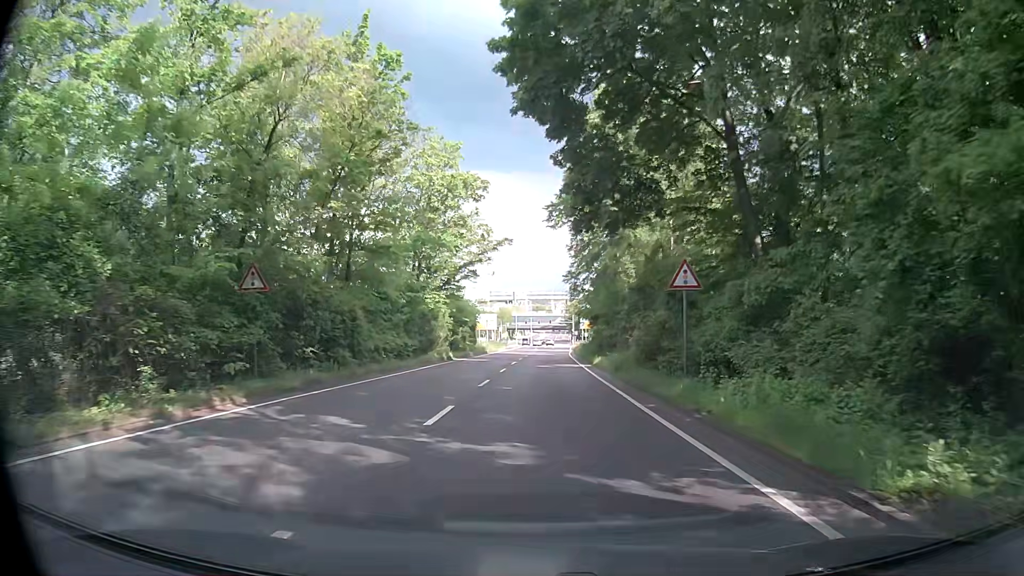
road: secondary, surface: asphalt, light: Day
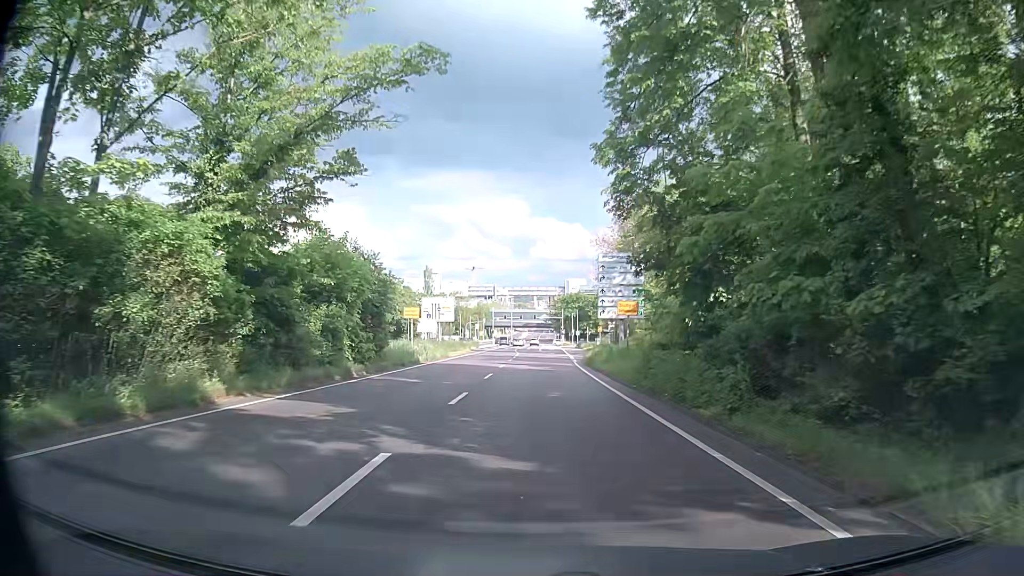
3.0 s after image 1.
(+0.1, +32.7) m; +2°
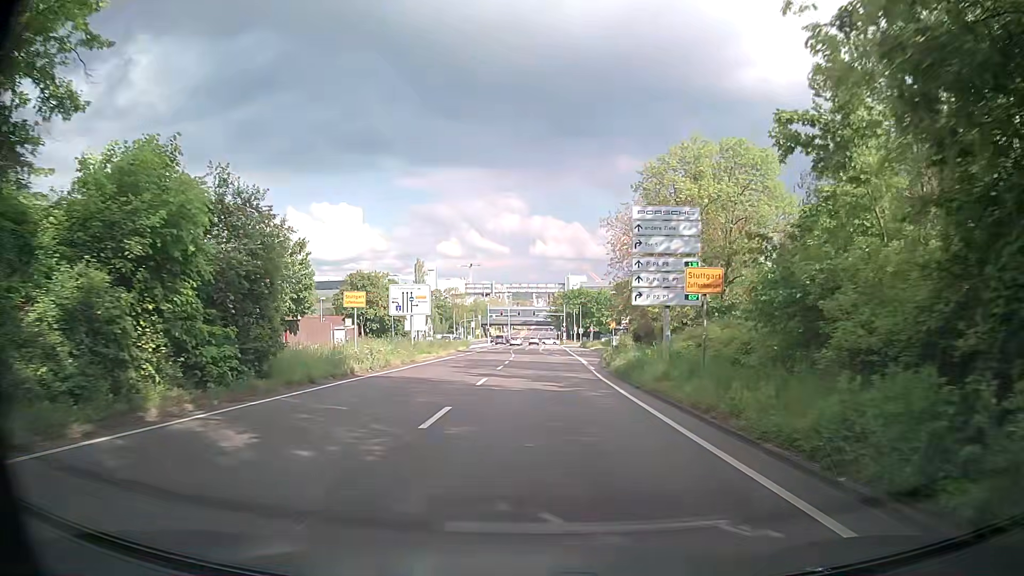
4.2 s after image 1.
(-0.3, +12.8) m; -1°
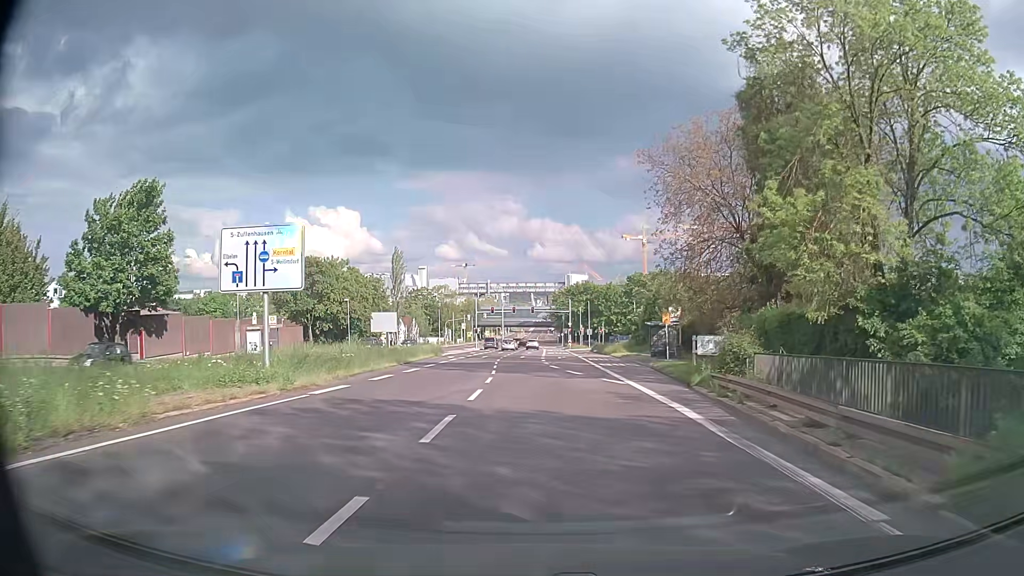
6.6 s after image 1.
(+0.3, +25.1) m; +1°
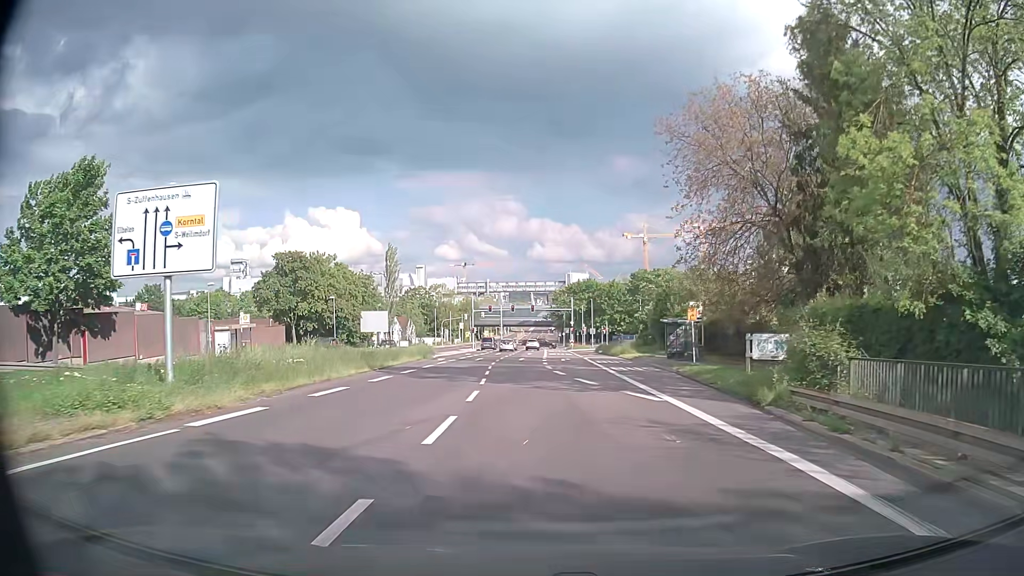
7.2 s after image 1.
(0.0, +6.0) m; 0°
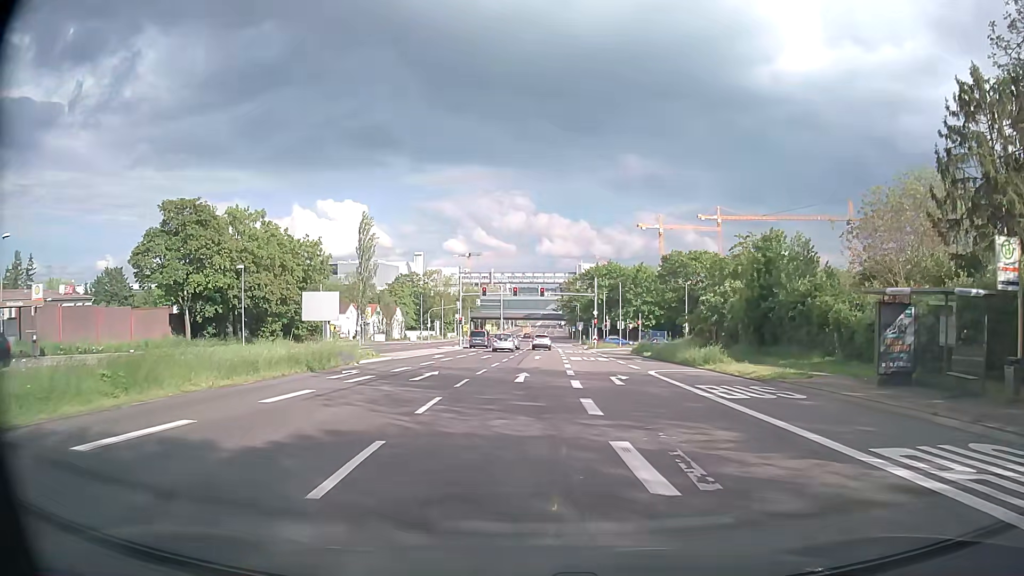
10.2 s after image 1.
(-0.3, +26.9) m; -1°
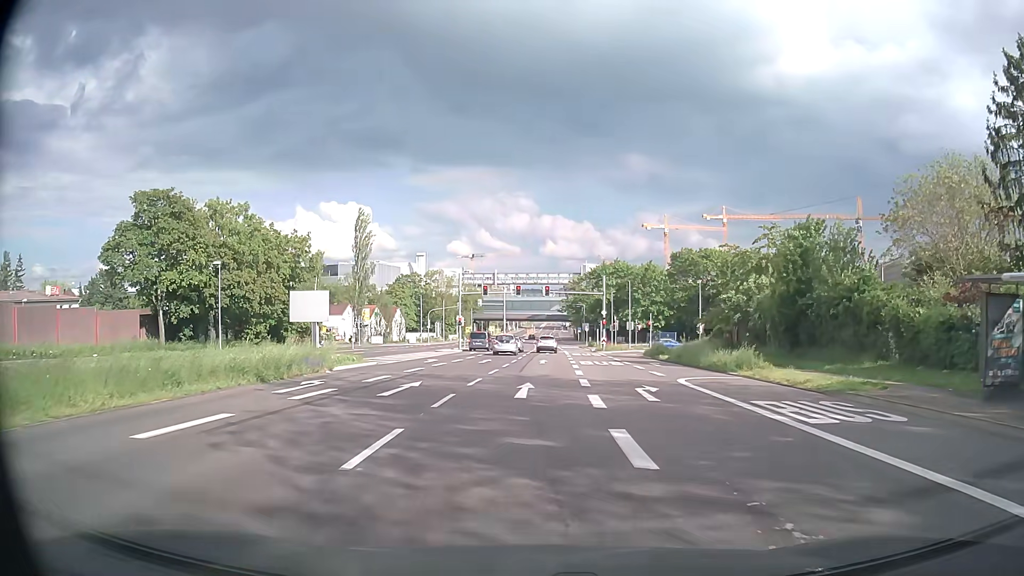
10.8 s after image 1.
(0.0, +4.7) m; 0°
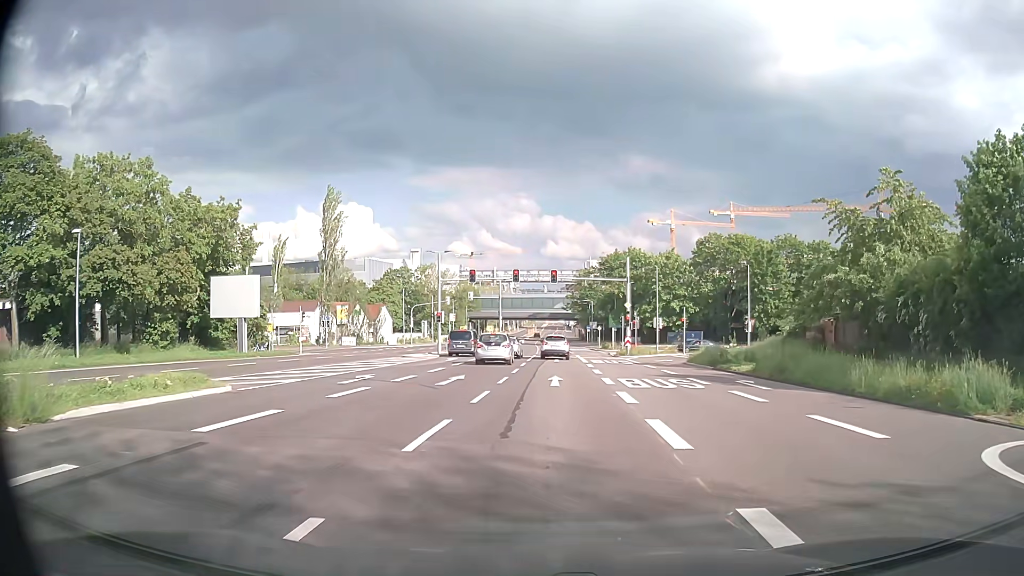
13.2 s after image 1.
(0.0, +16.6) m; 0°
(0, +10) (0, +20) (+1, +30) (+1, +40) (+2, +50) (+2, +60) (+2, +70) (+2, +80) (+2, +90) (+2, +100) m
